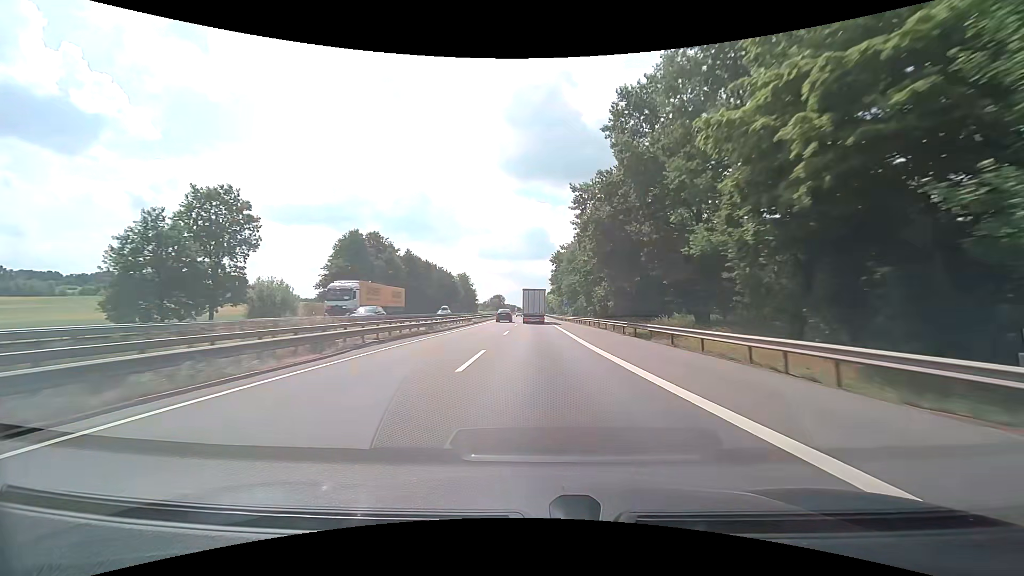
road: motorway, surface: asphalt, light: Day
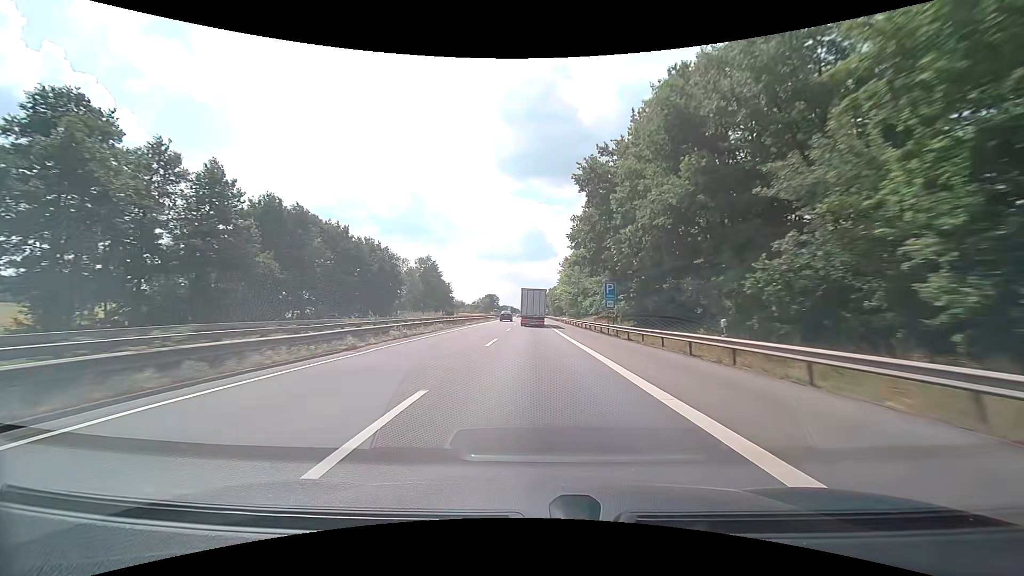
(+0.1, +63.5) m; 0°
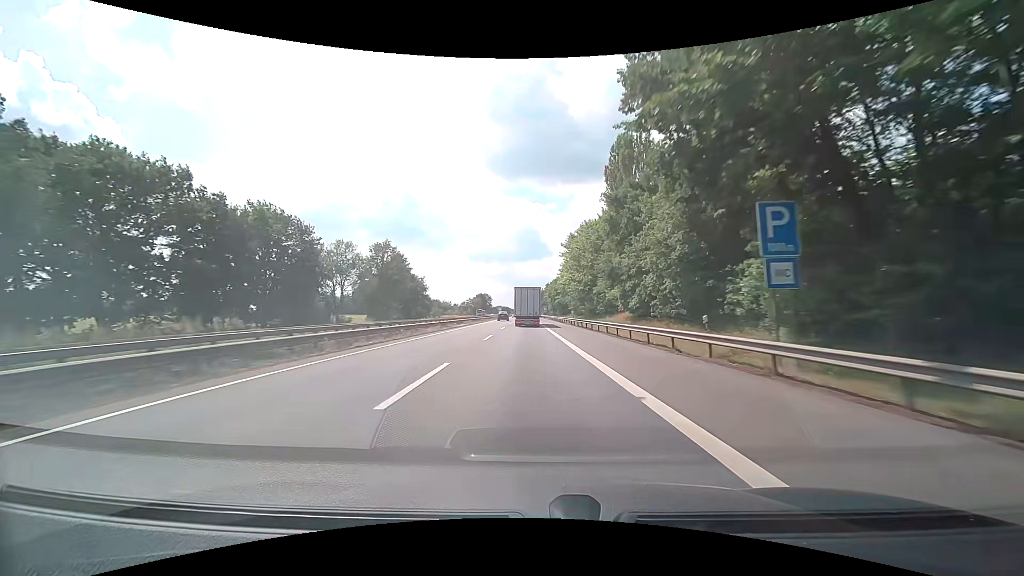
(+0.2, +31.5) m; 0°
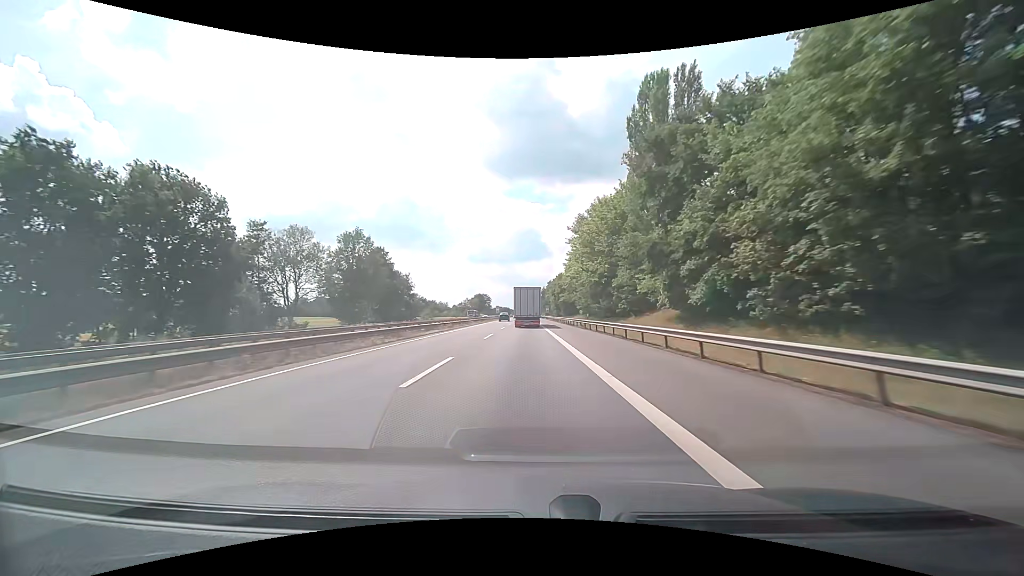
(+0.1, +15.8) m; 0°
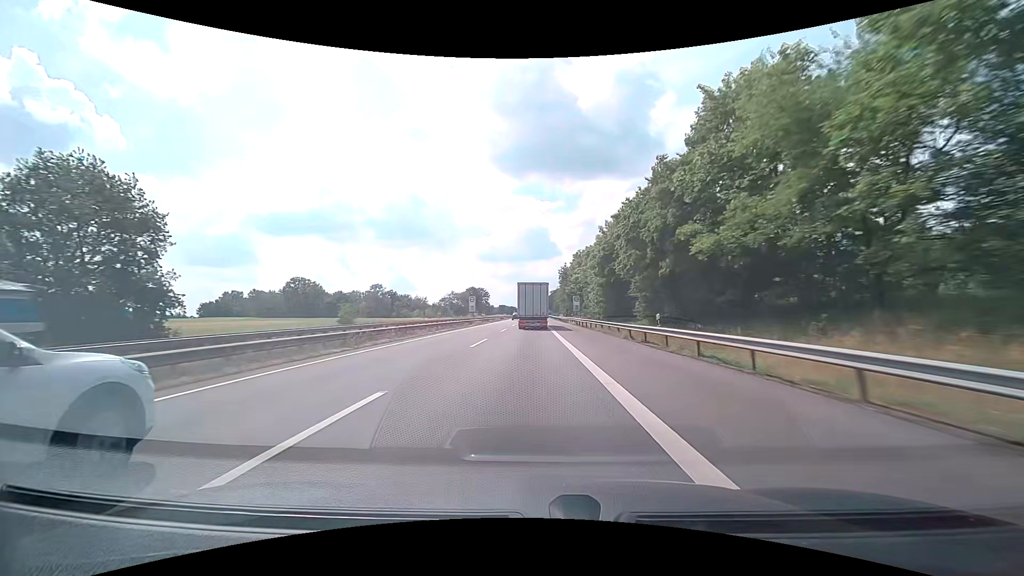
(-0.6, +79.8) m; -1°
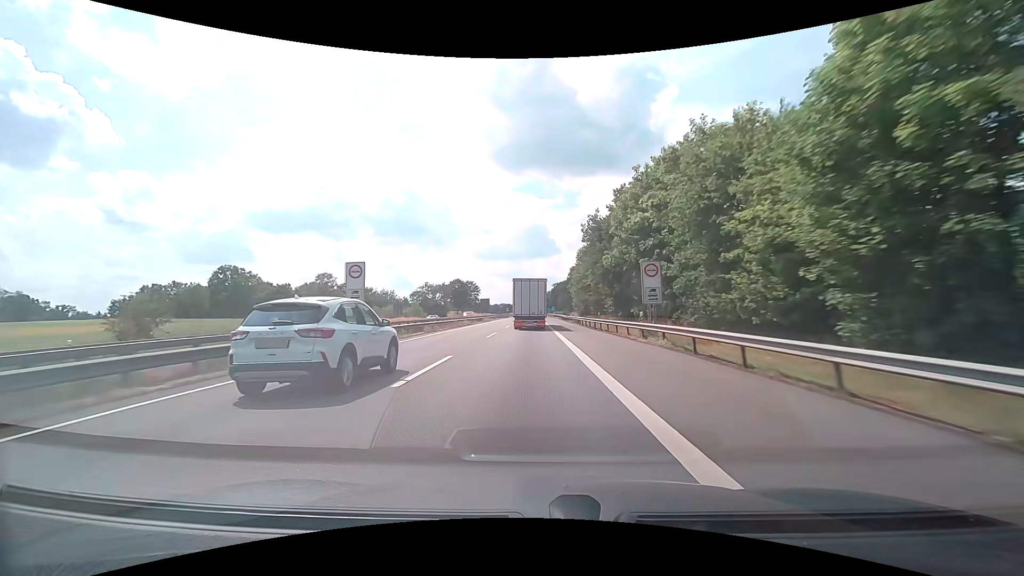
(+0.1, +47.4) m; 0°
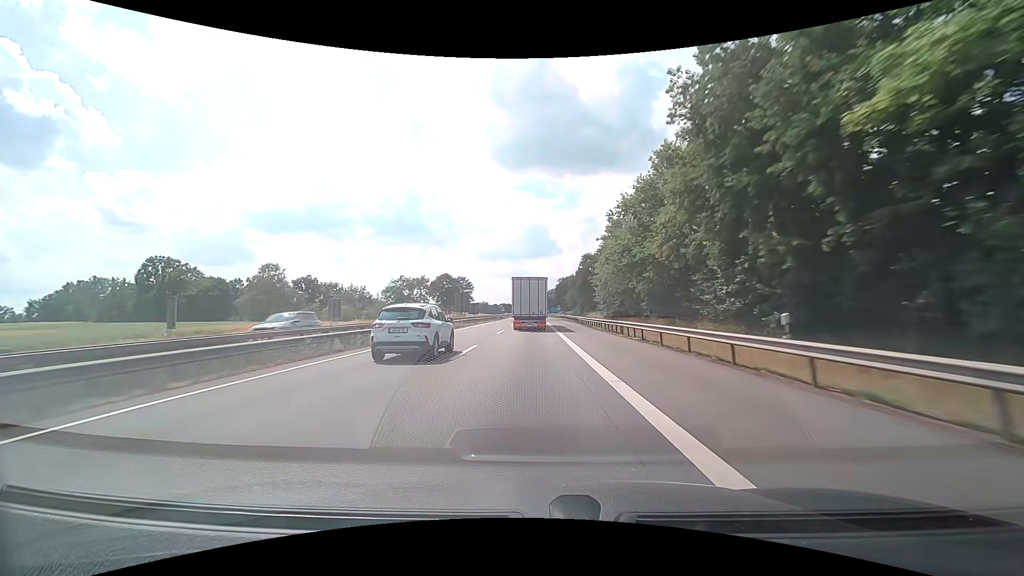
(-0.1, +30.8) m; 0°
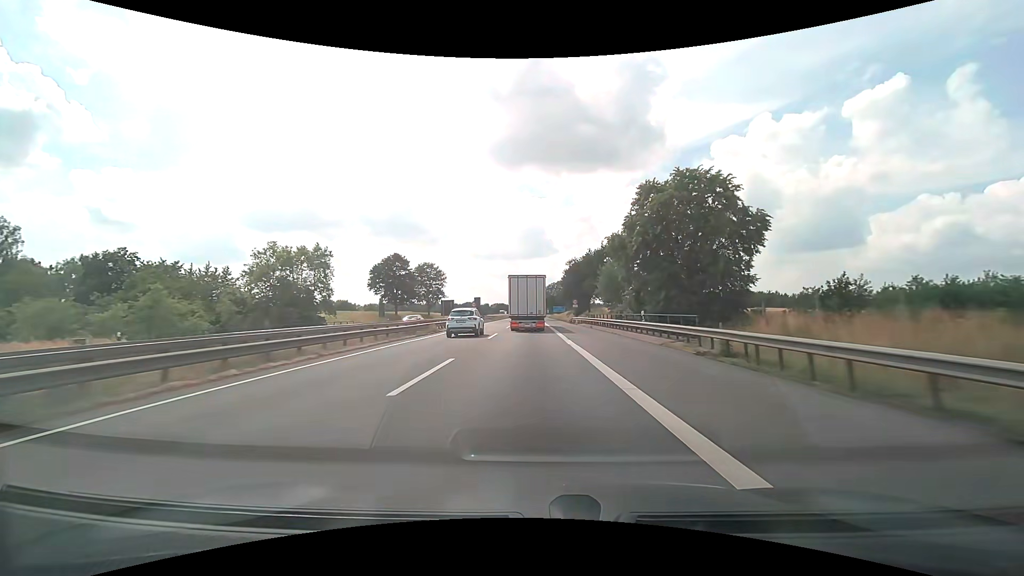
(+0.4, +60.4) m; +1°
(0, +10) (0, +20) (0, +30) (0, +40) (0, +50) (0, +60) (0, +70) (0, +80) (0, +90) (-1, +100) m
